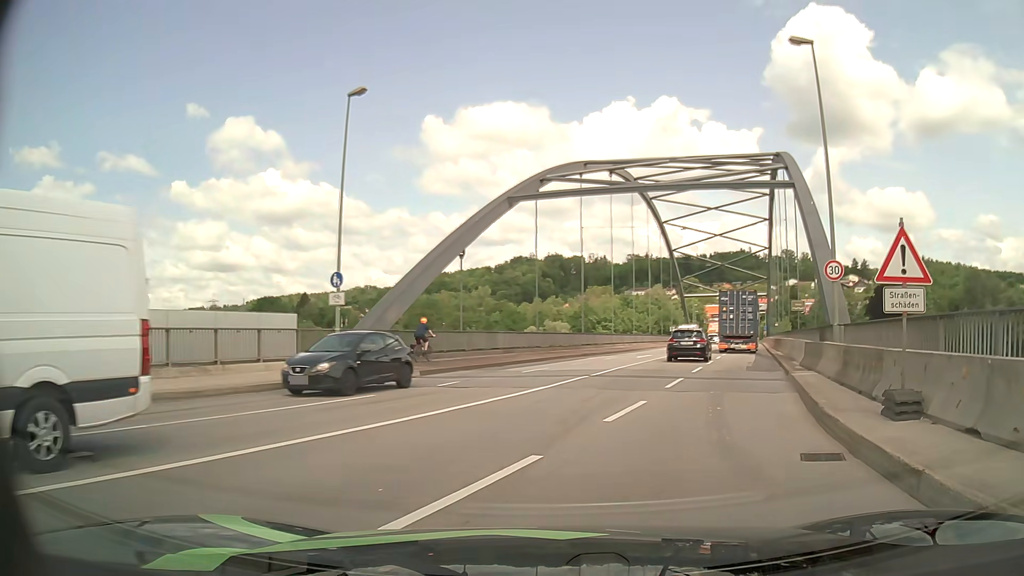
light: Day
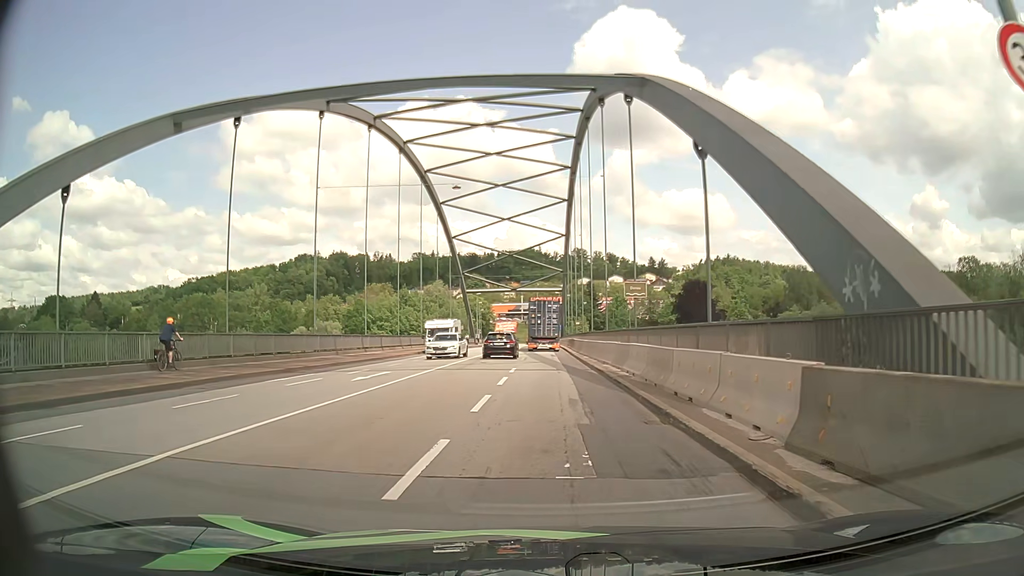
(+4.2, +16.3) m; +20°
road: primary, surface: asphalt
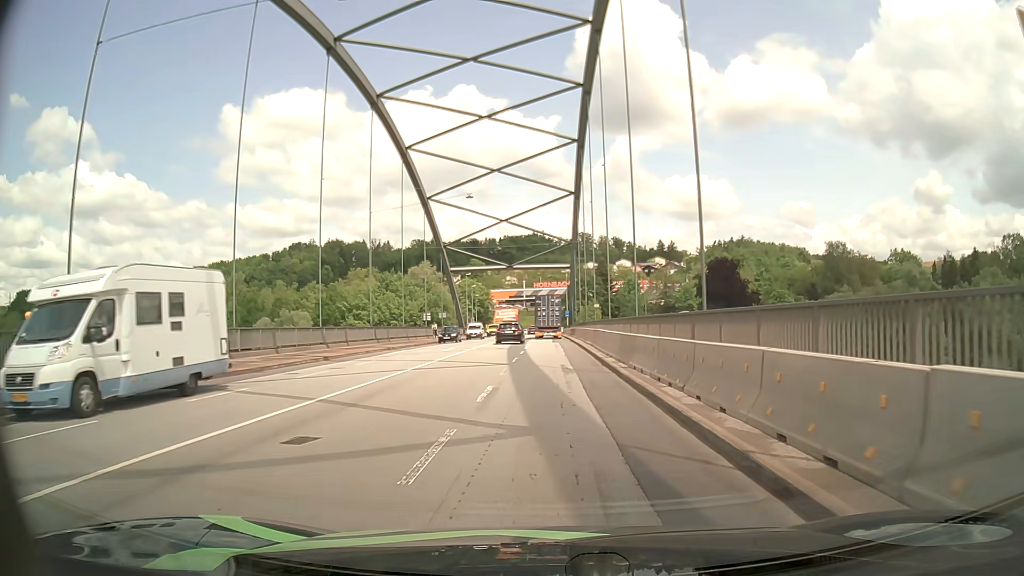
(-0.1, +23.7) m; -1°
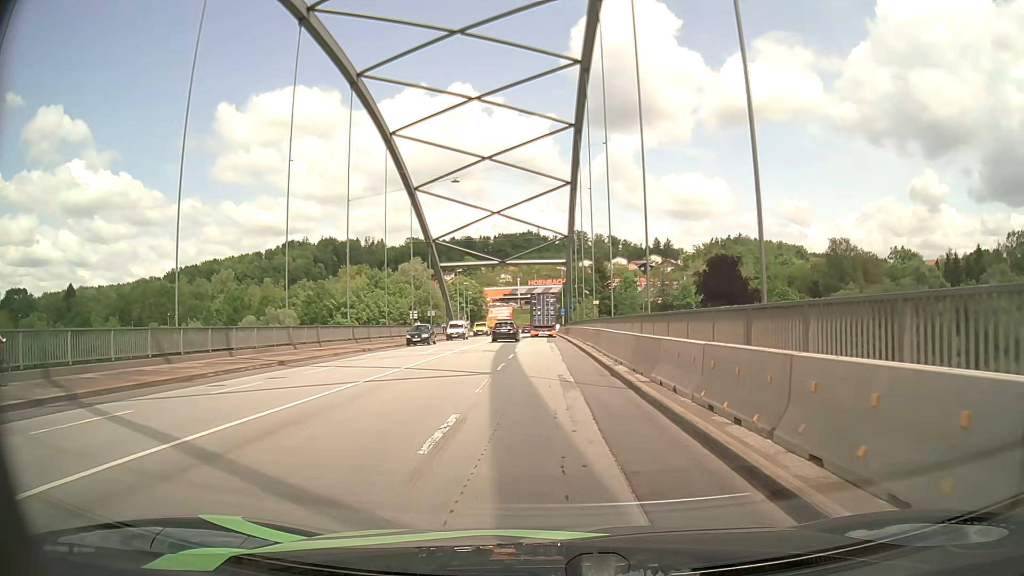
(0.0, +4.8) m; +1°
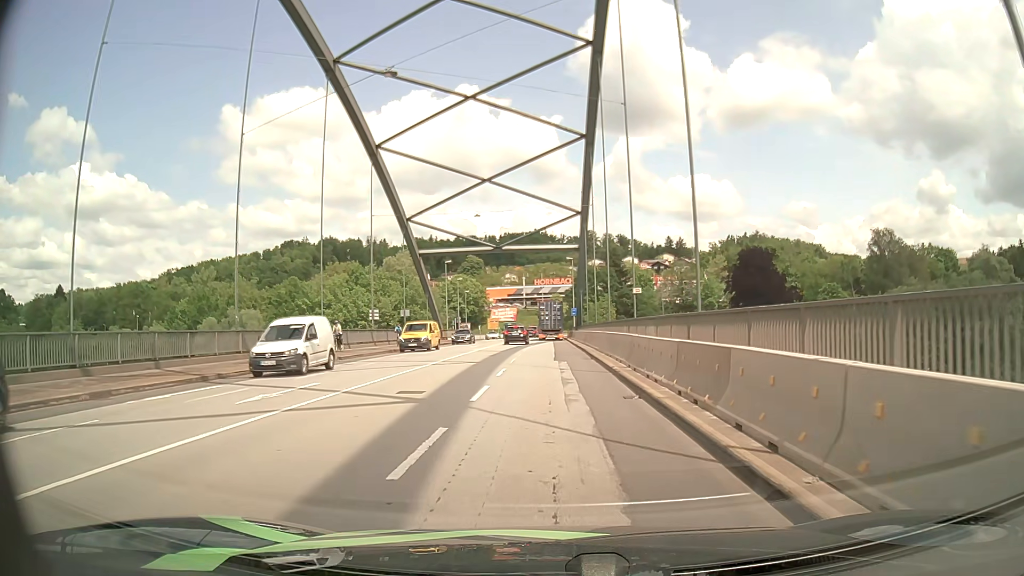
(-0.2, +19.2) m; -1°
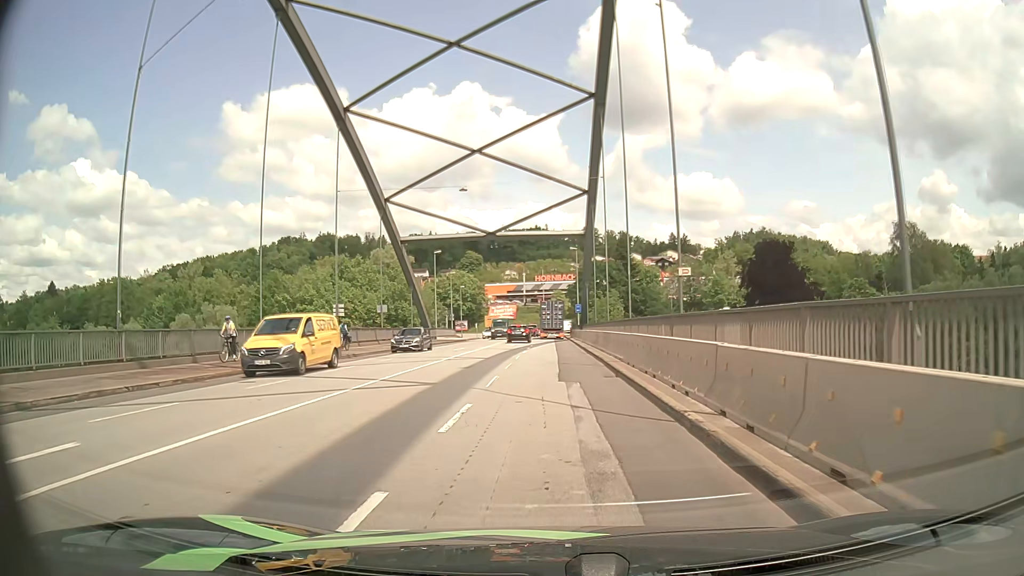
(0.0, +9.5) m; 0°
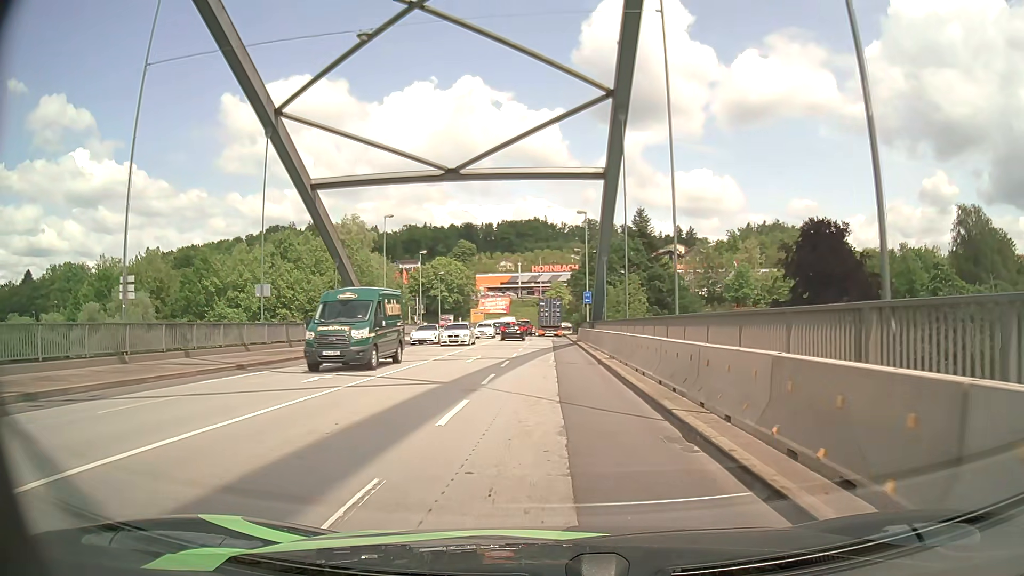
(0.0, +23.7) m; 0°
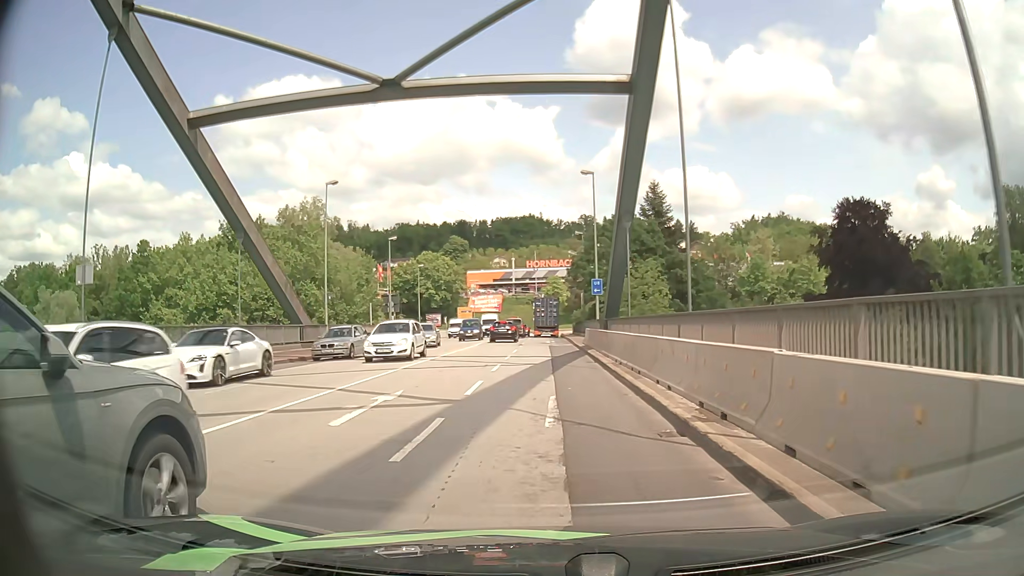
(0.0, +14.2) m; -1°
(0, +10) (0, +20) (0, +30) (0, +40) (0, +50) (0, +60) (0, +70) (+1, +80) (+1, +90) (+6, +99) m
